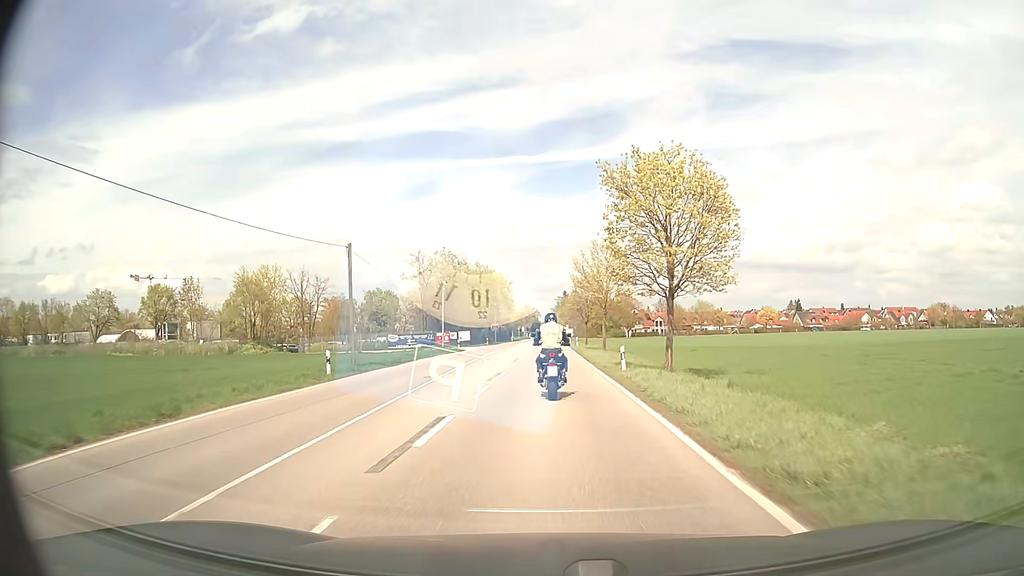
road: secondary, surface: asphalt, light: Day
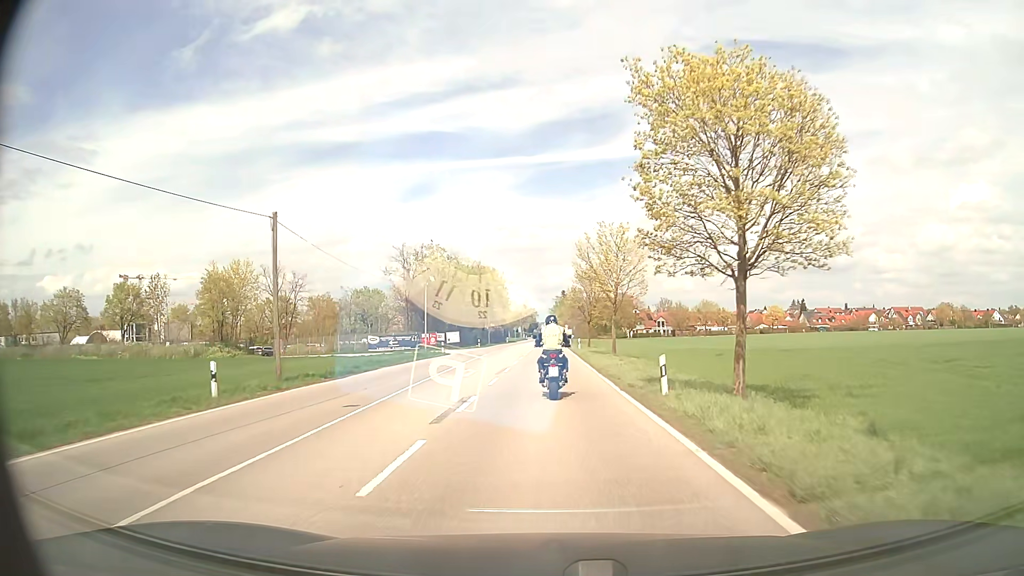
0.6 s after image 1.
(+0.1, +8.5) m; 0°
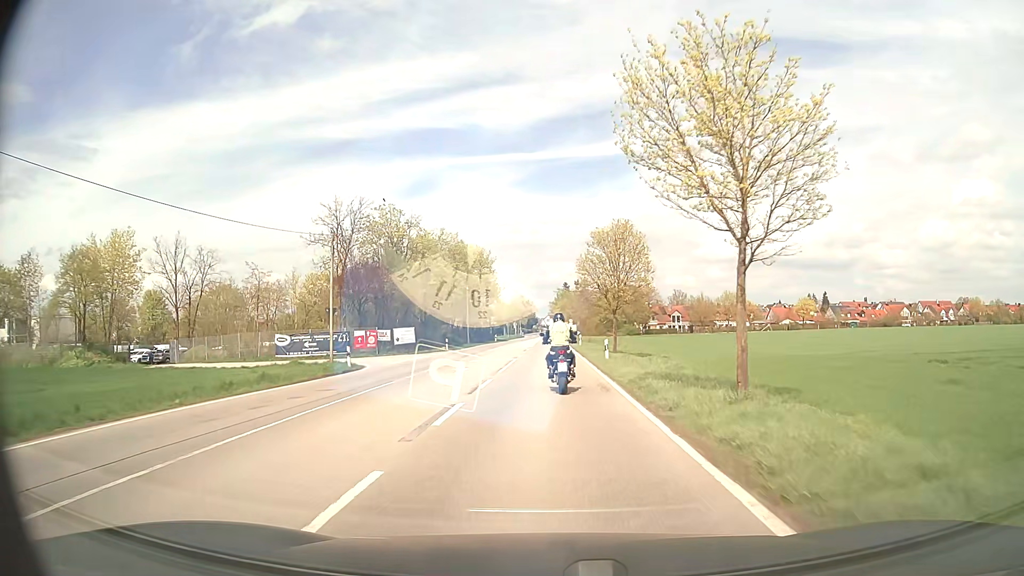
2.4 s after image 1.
(+0.1, +26.1) m; 0°
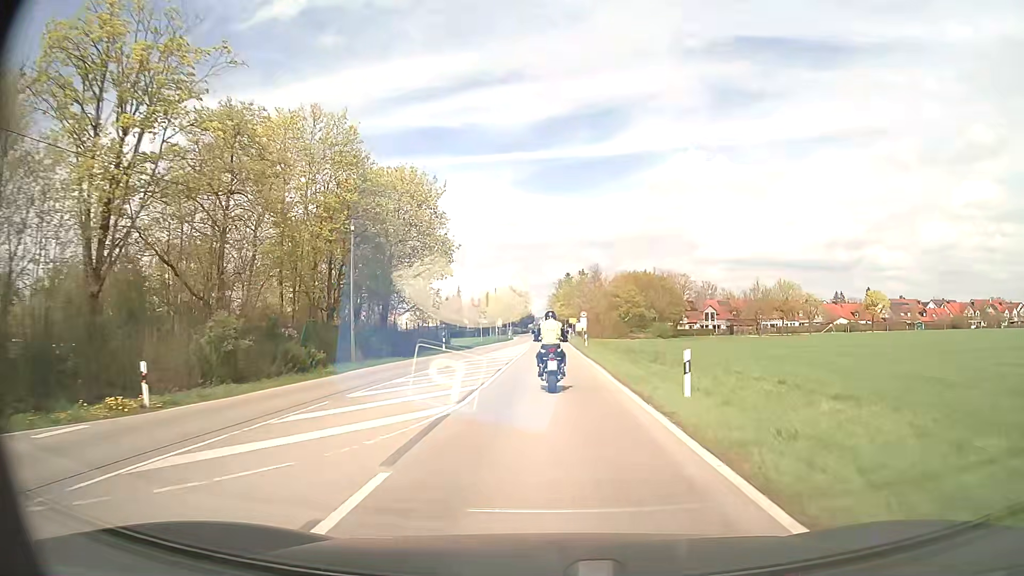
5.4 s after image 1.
(0.0, +43.7) m; 0°
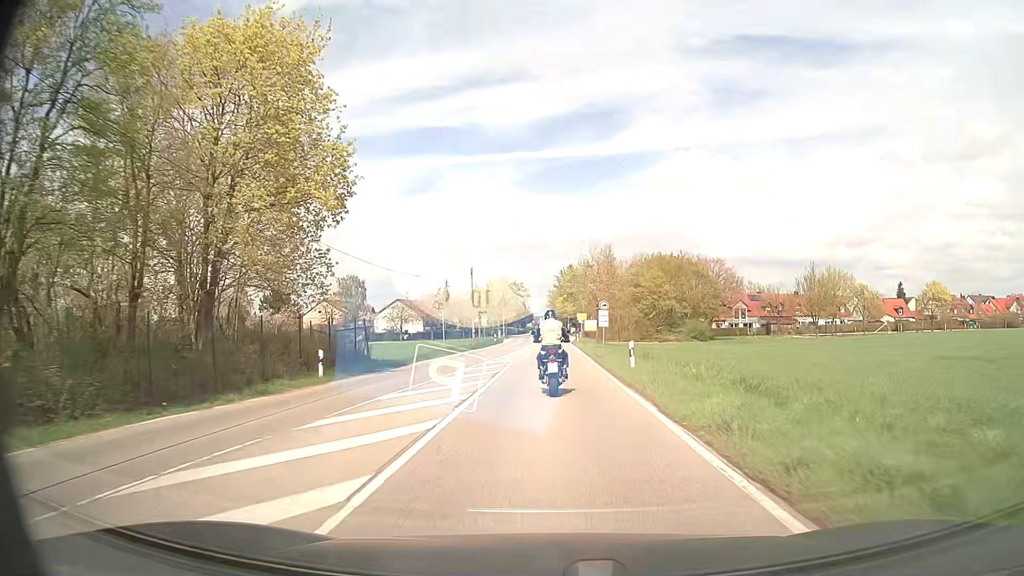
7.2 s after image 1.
(0.0, +25.1) m; 0°
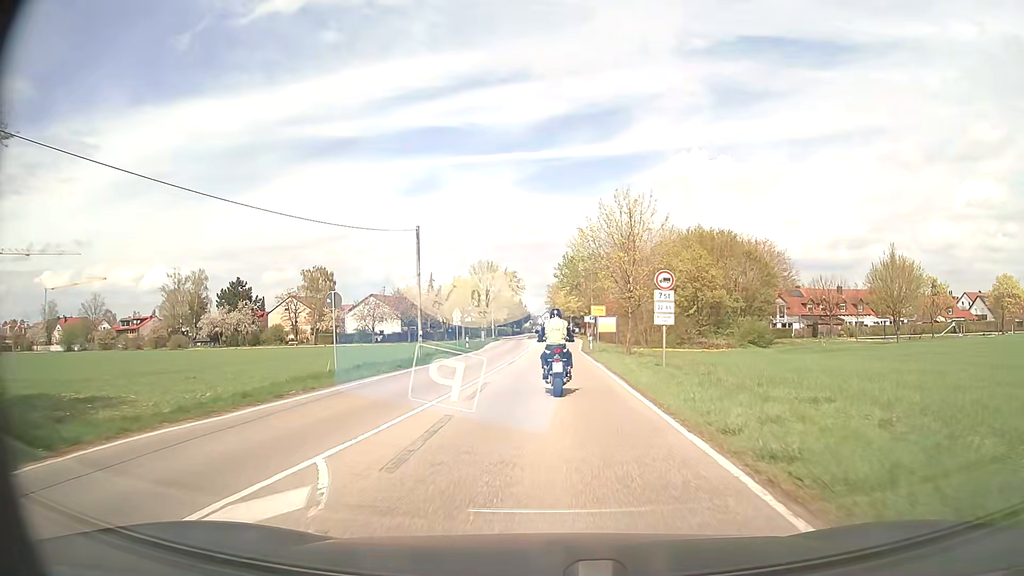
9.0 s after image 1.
(0.0, +22.9) m; 0°
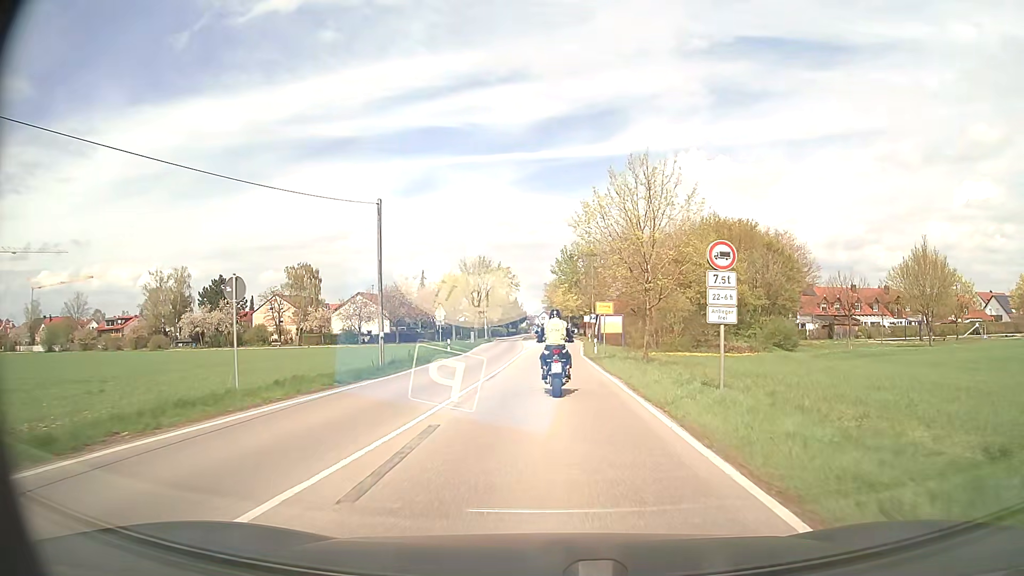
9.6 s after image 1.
(0.0, +7.2) m; 0°
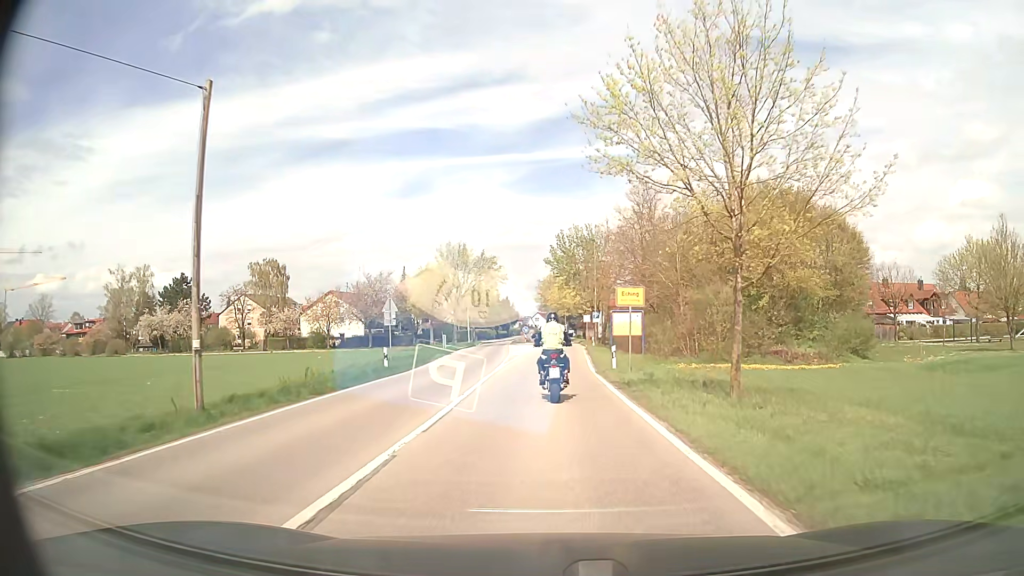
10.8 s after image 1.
(+0.1, +14.0) m; +1°
(0, +10) (0, +20) (0, +30) (+1, +40) (+1, +50) (+1, +60) (+1, +70) (+1, +80) (+1, +90) (0, +100) m
